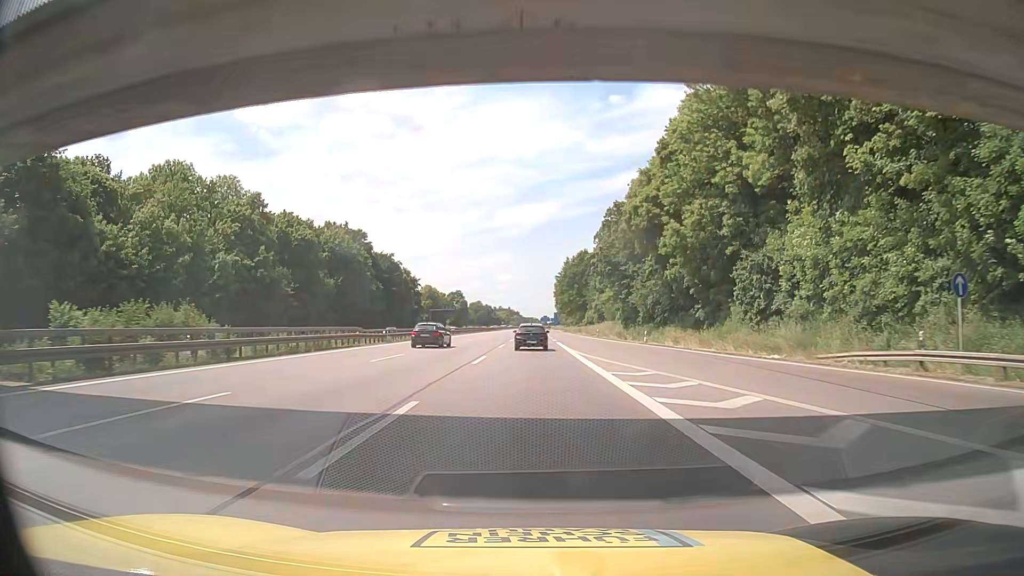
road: motorway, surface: asphalt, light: Day
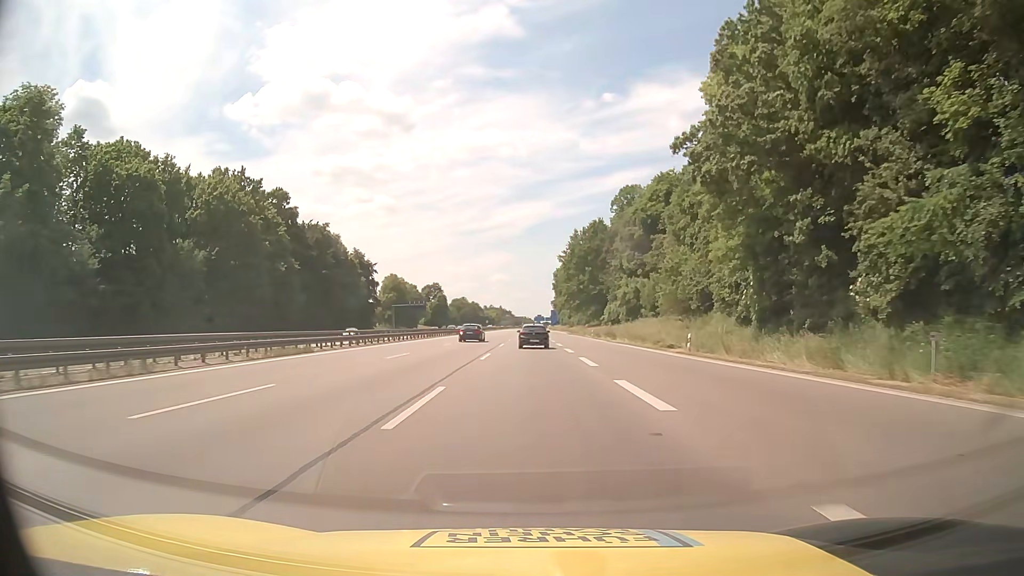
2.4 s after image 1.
(-0.1, +52.1) m; 0°
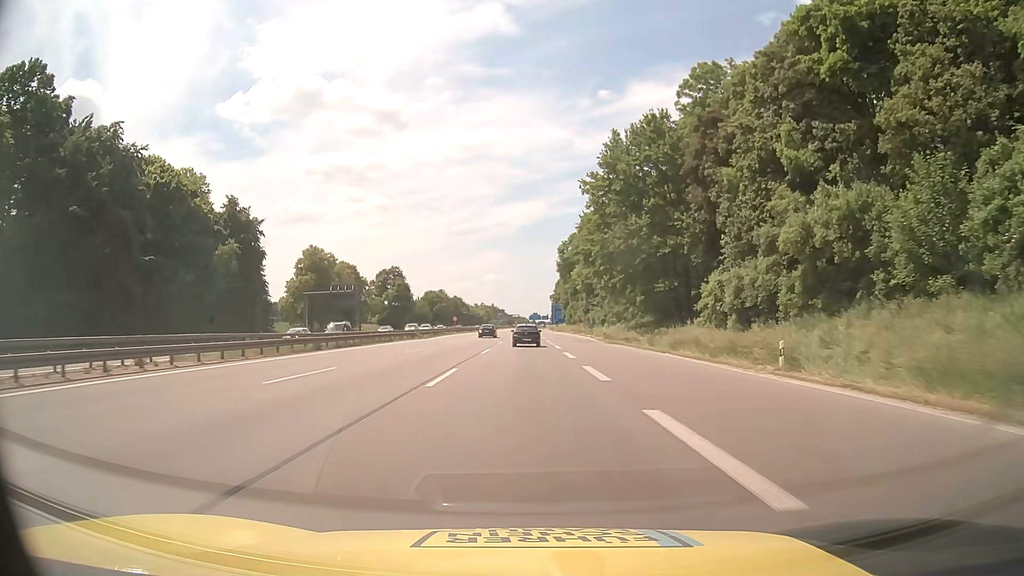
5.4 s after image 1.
(+0.5, +66.0) m; +1°
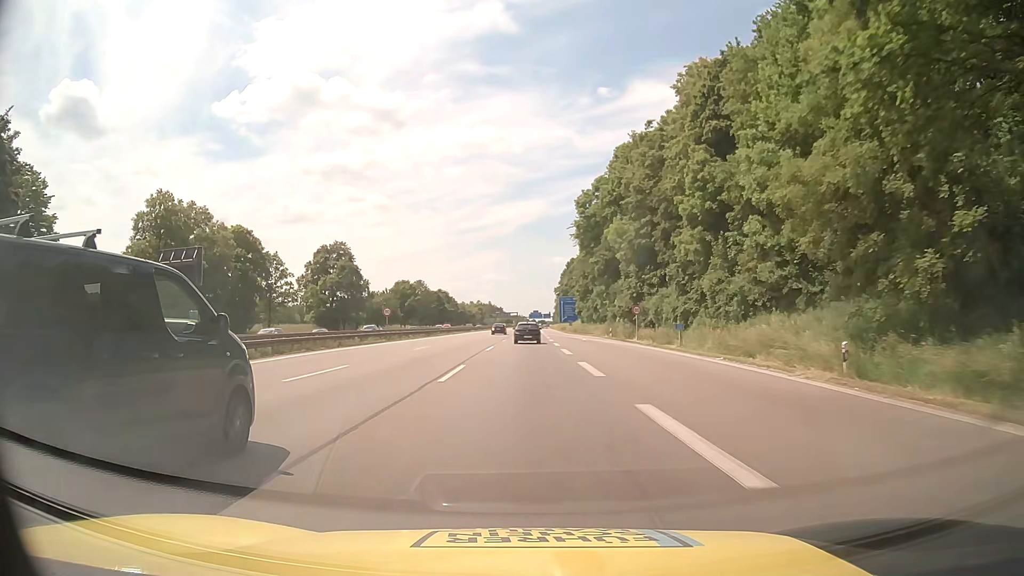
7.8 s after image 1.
(0.0, +53.3) m; 0°
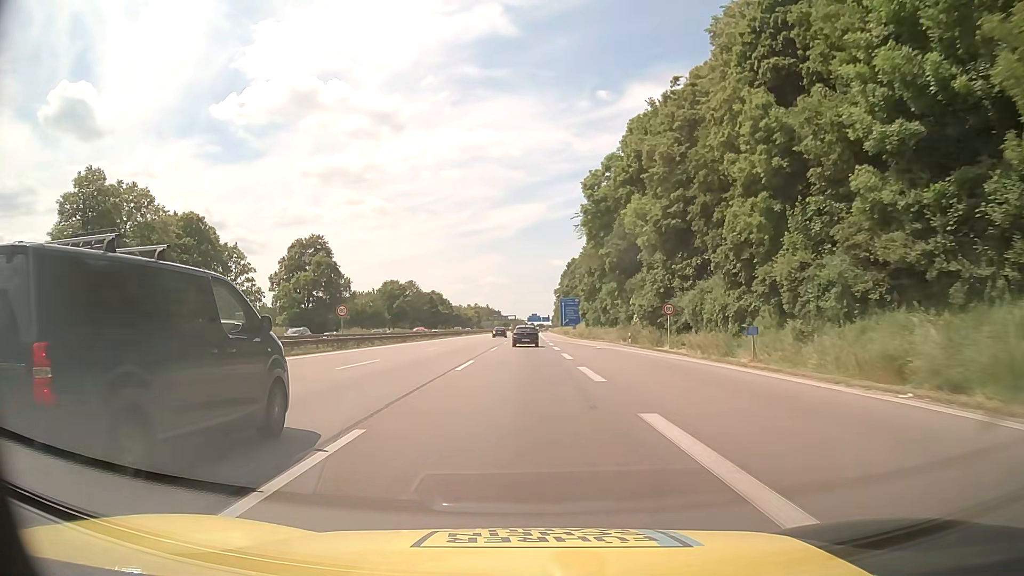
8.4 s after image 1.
(0.0, +13.4) m; 0°
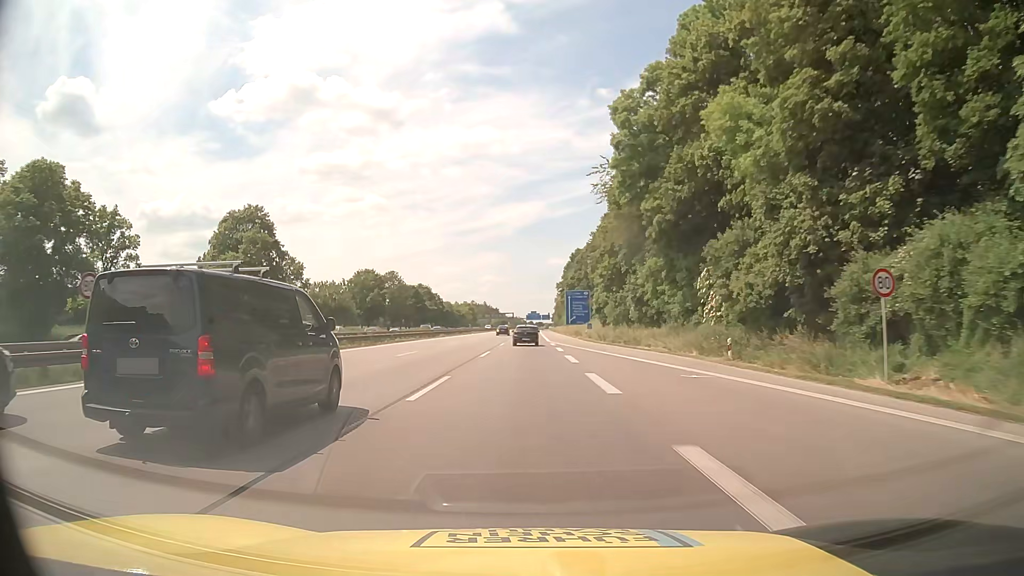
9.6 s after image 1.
(+0.1, +26.7) m; 0°
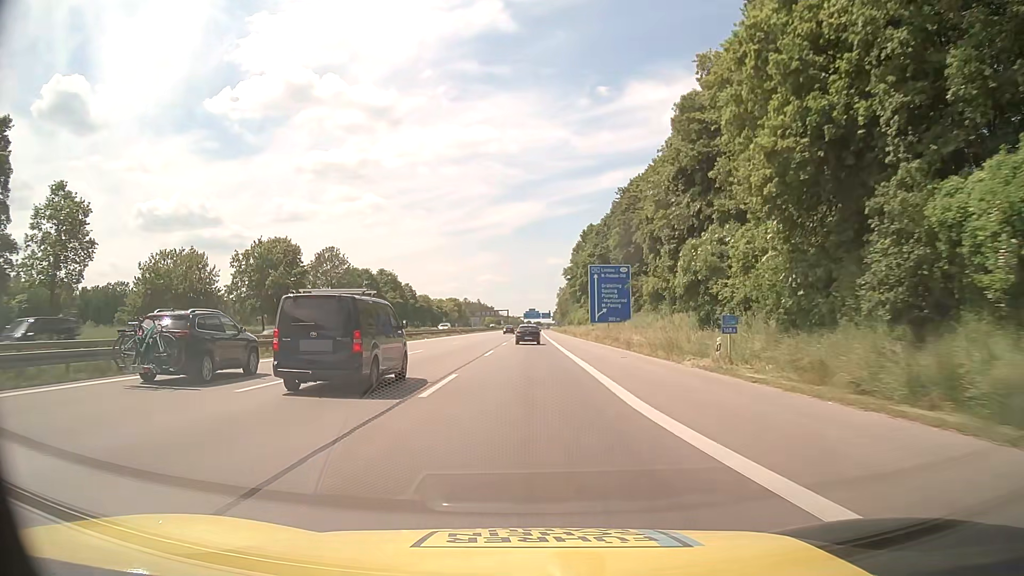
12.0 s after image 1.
(0.0, +53.5) m; 0°
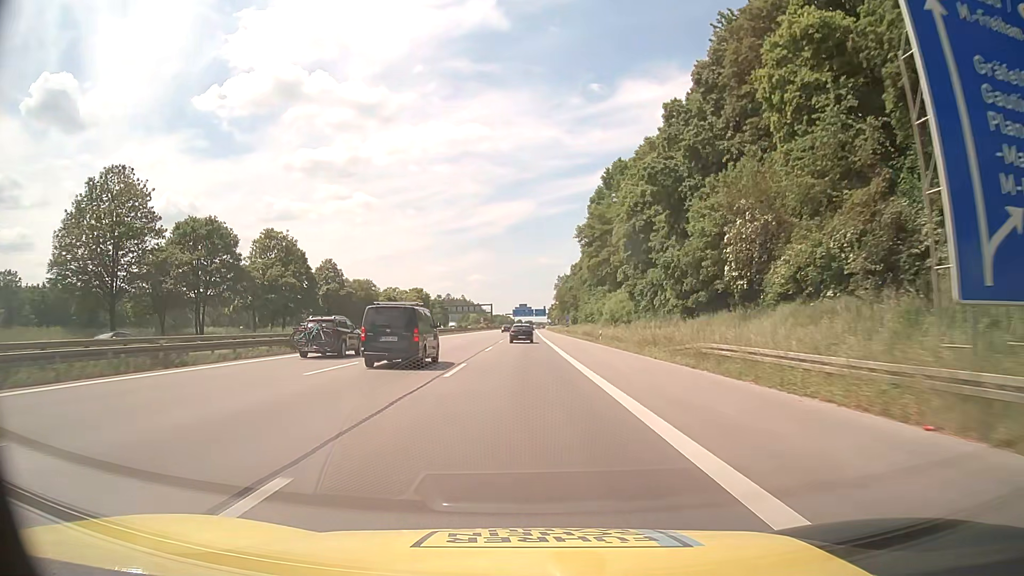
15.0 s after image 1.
(+0.2, +67.2) m; +1°
(0, +10) (0, +20) (0, +30) (0, +40) (0, +50) (0, +60) (0, +70) (0, +80) (0, +90) (0, +100) m
